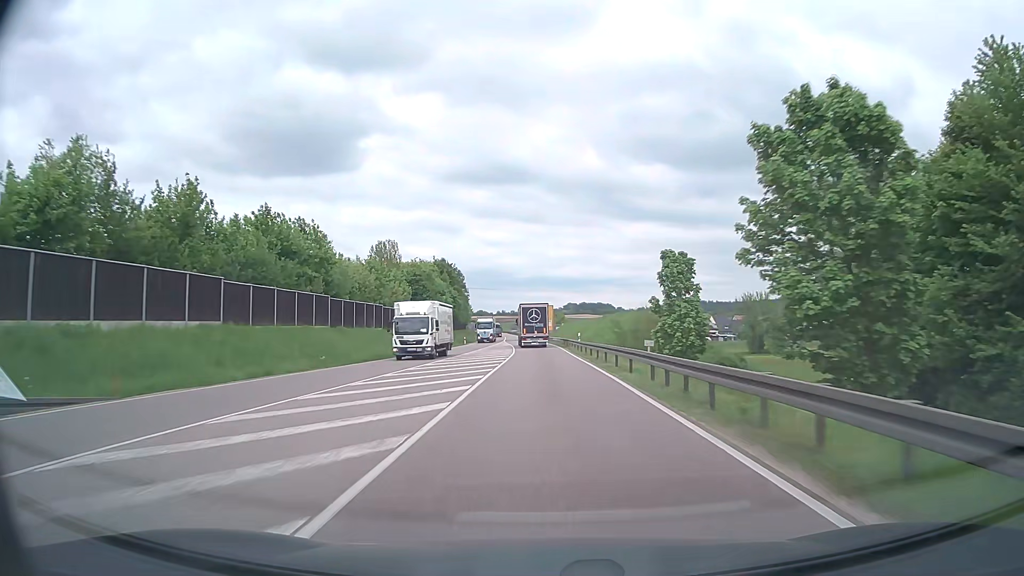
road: trunk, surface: asphalt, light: Day
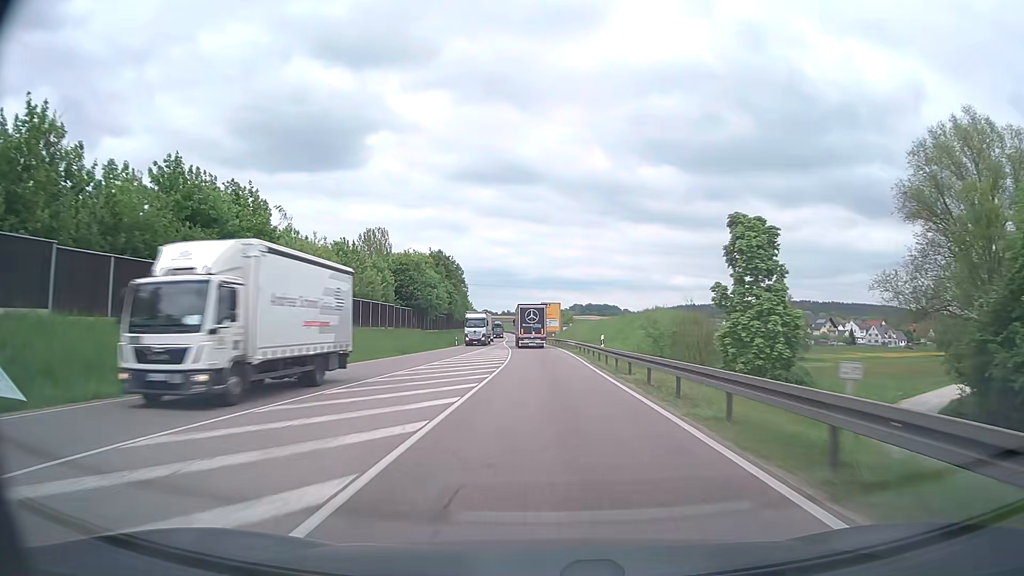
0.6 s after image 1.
(0.0, +15.0) m; 0°
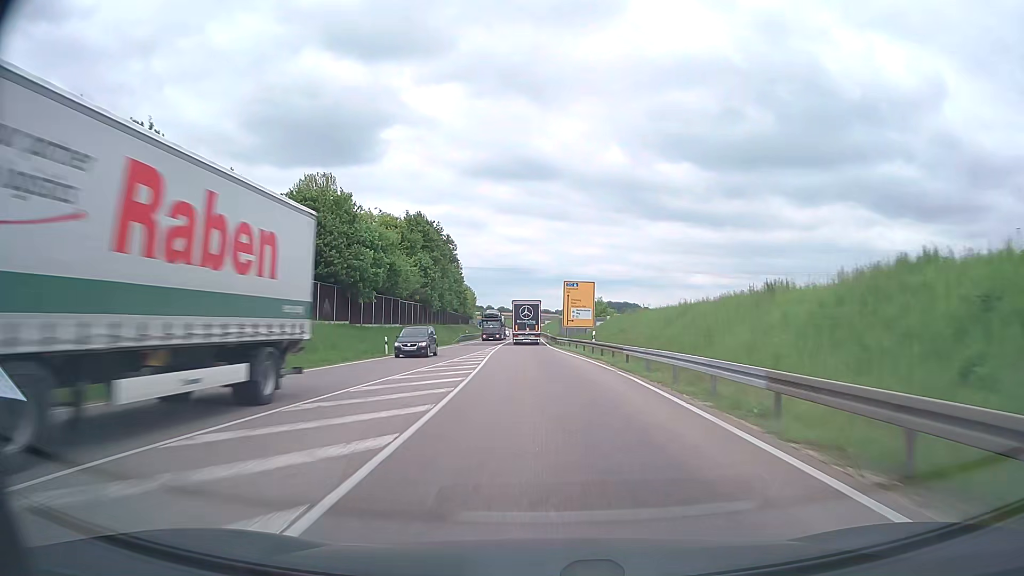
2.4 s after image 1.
(-0.5, +44.4) m; -1°
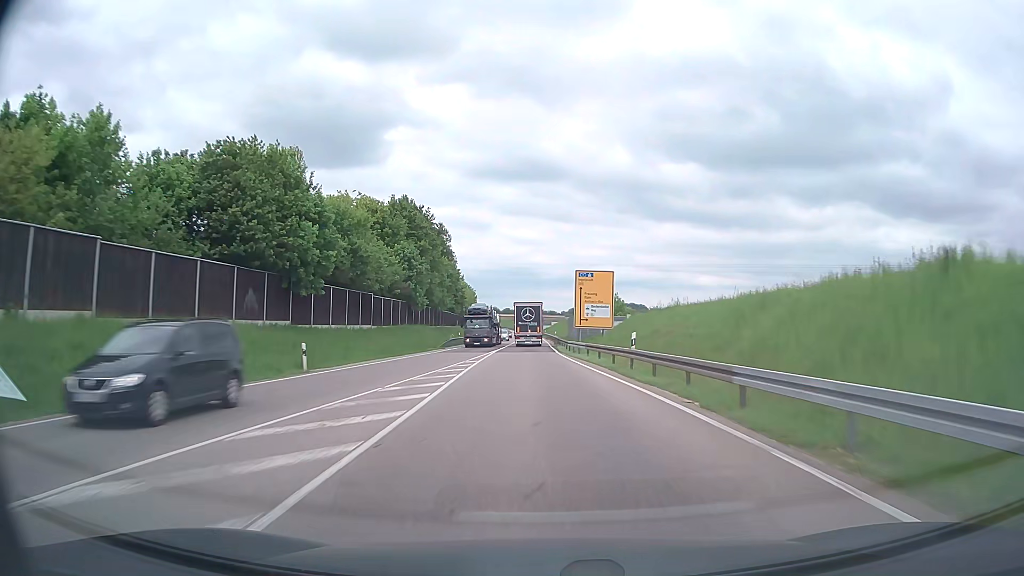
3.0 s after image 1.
(0.0, +14.6) m; 0°
(0, +10) (0, +20) (0, +30) (0, +40) (-1, +50) (-1, +60) (-1, +70) (-1, +80) (-1, +90) (-1, +100) m
